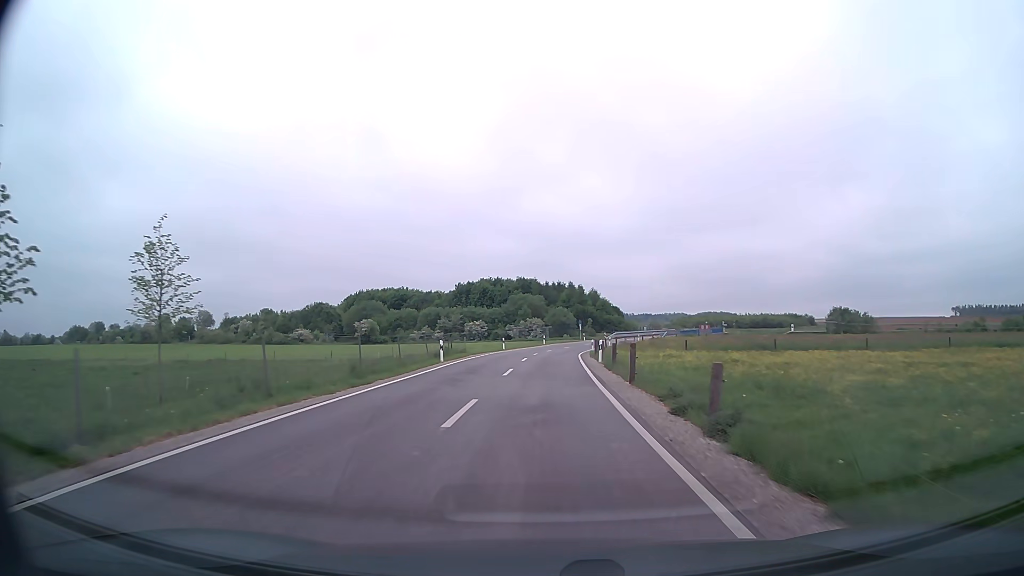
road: unclassified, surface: asphalt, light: Day
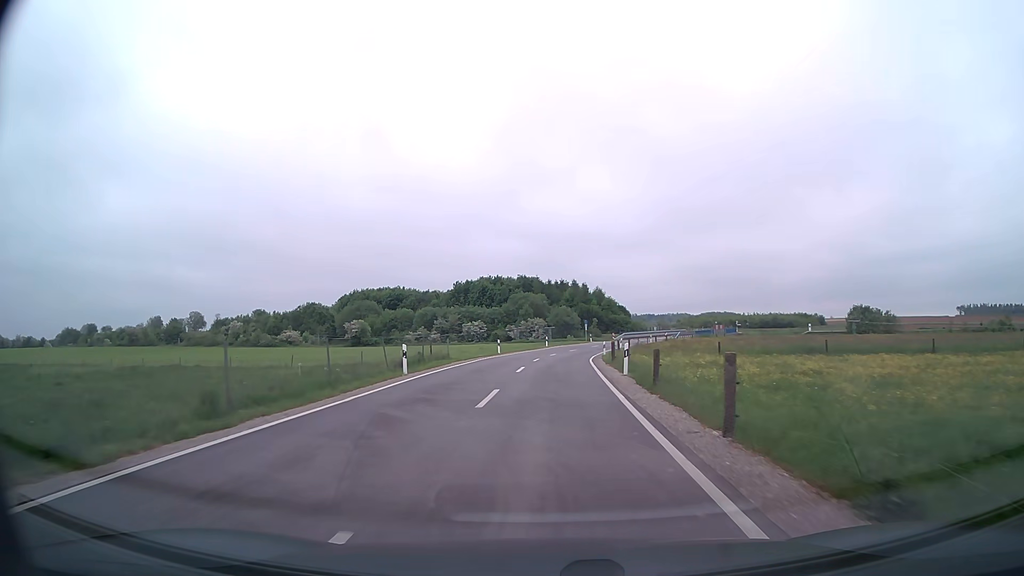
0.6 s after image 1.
(0.0, +9.2) m; 0°
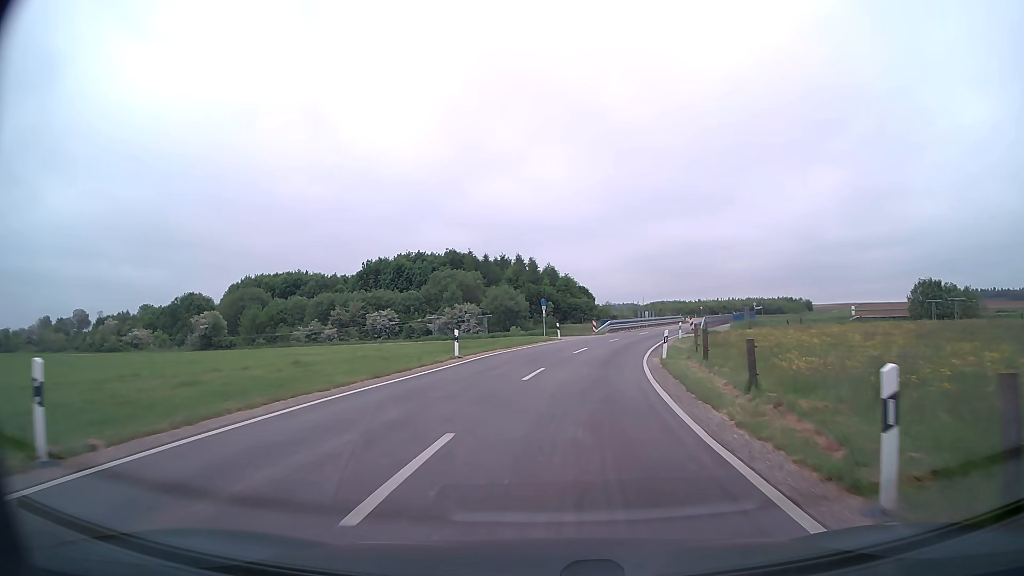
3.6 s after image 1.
(+1.2, +43.9) m; +5°
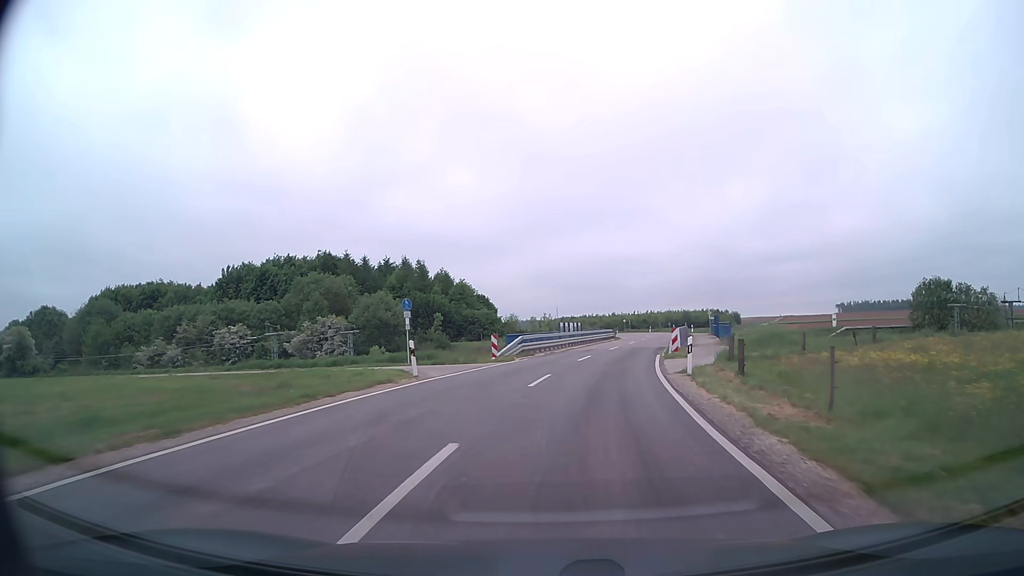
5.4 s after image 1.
(+1.8, +24.5) m; +8°
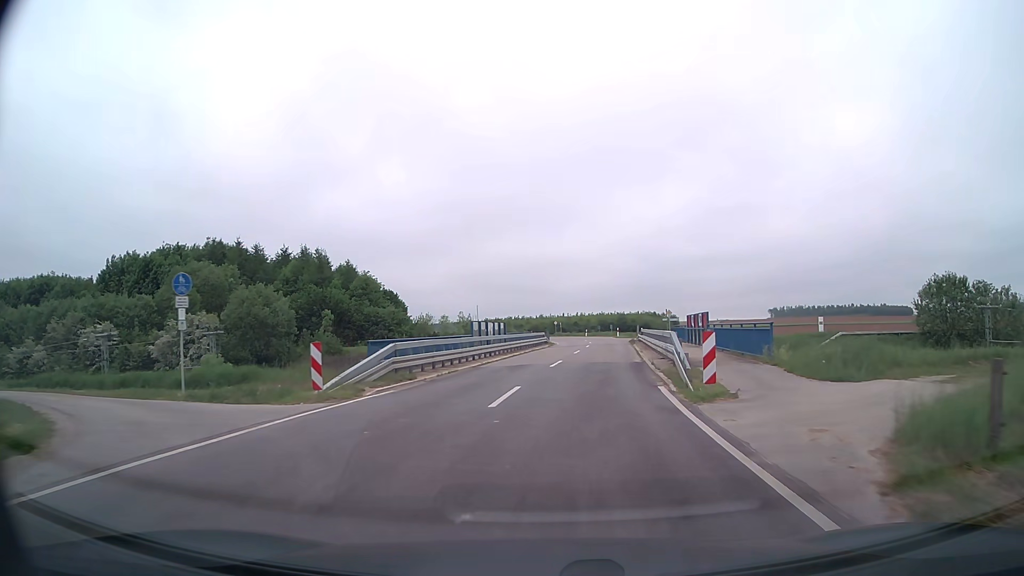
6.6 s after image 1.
(+0.8, +16.3) m; +6°
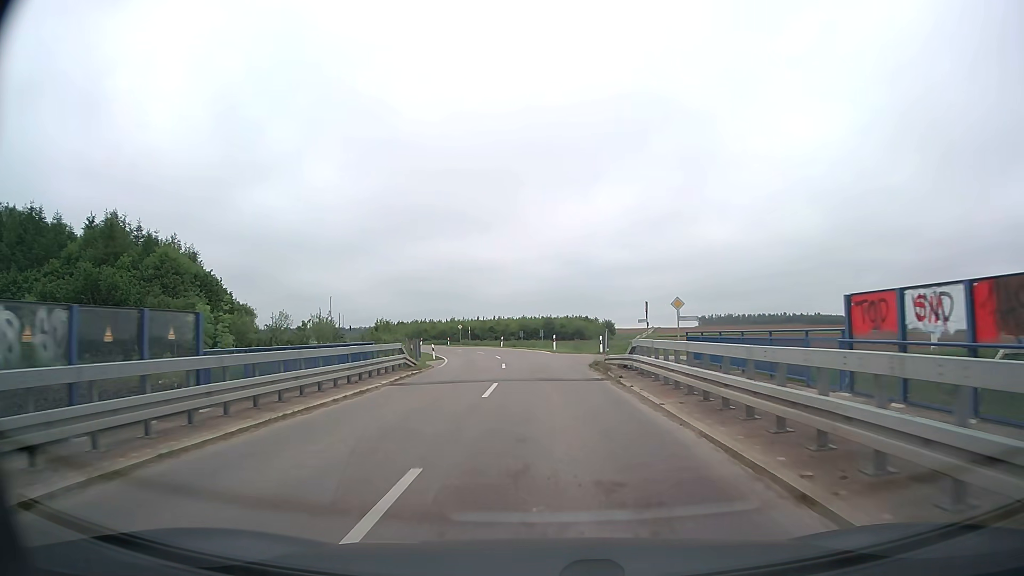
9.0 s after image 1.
(+2.4, +32.7) m; +7°
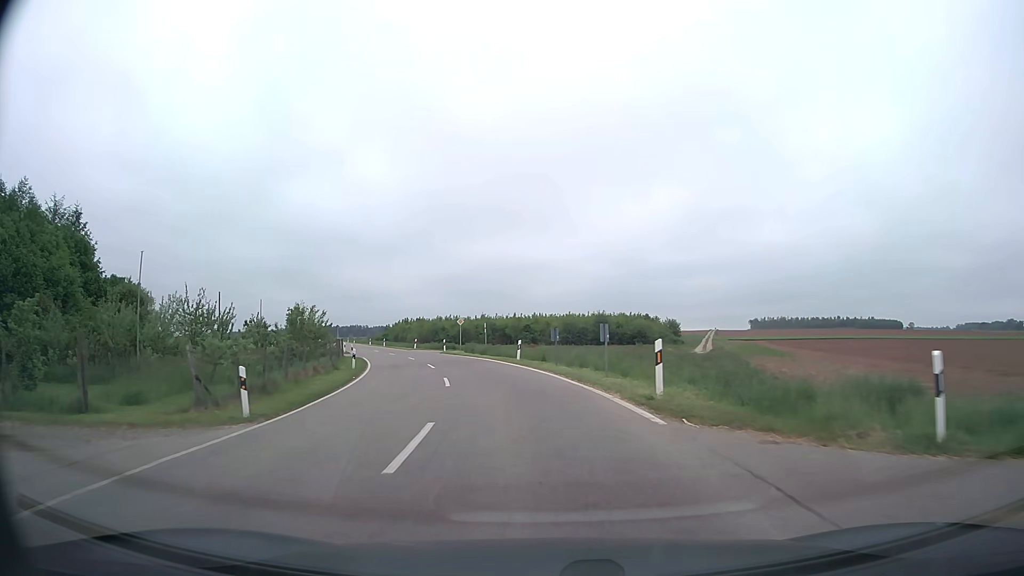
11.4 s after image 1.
(-0.4, +32.6) m; -4°
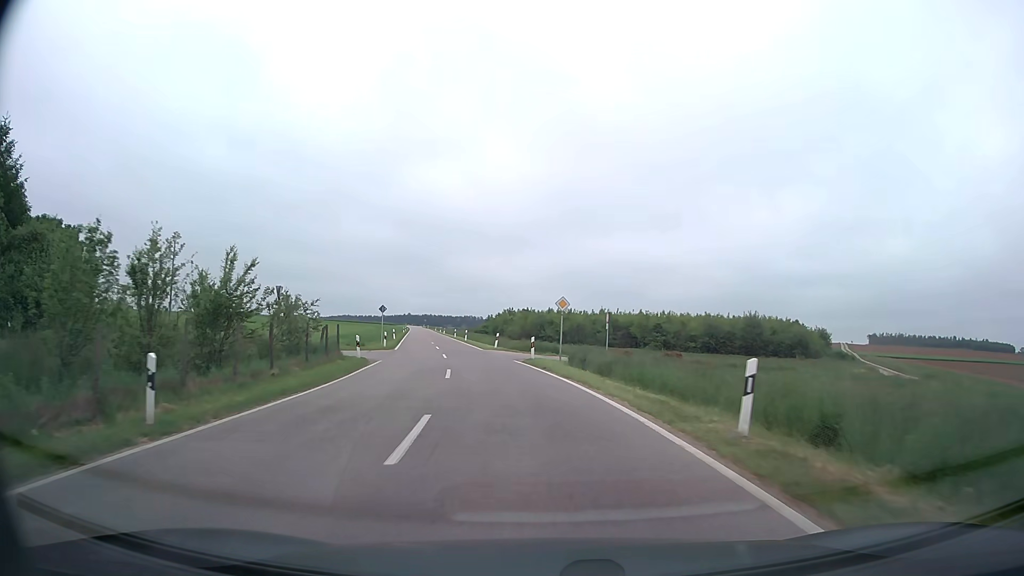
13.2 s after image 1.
(-2.0, +24.2) m; -10°
(0, +10) (-1, +20) (-3, +30) (-5, +40) (-7, +49) (-9, +59) (-11, +69) (-13, +79) (-15, +89) (-17, +98) m
